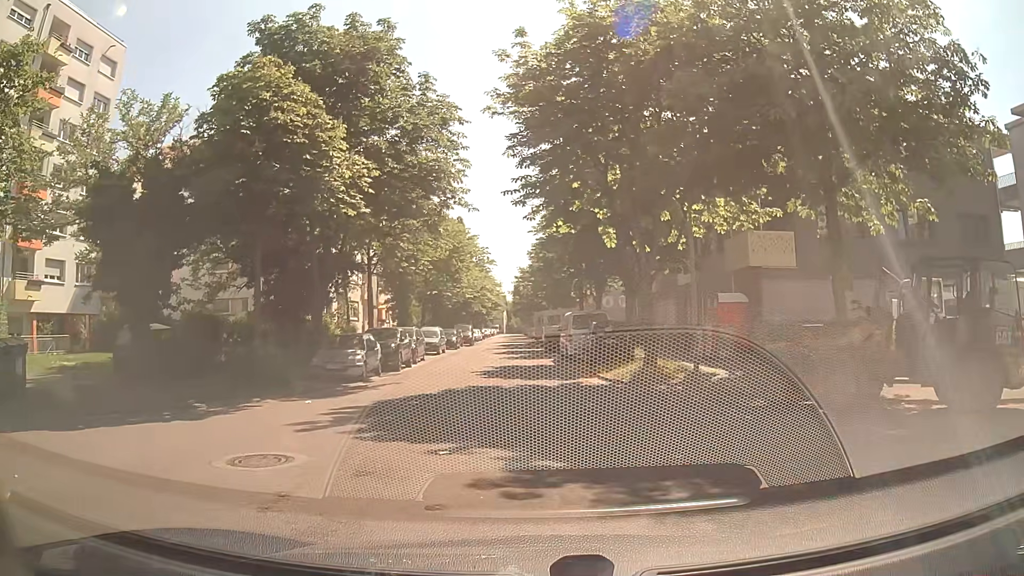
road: residential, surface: asphalt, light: Day
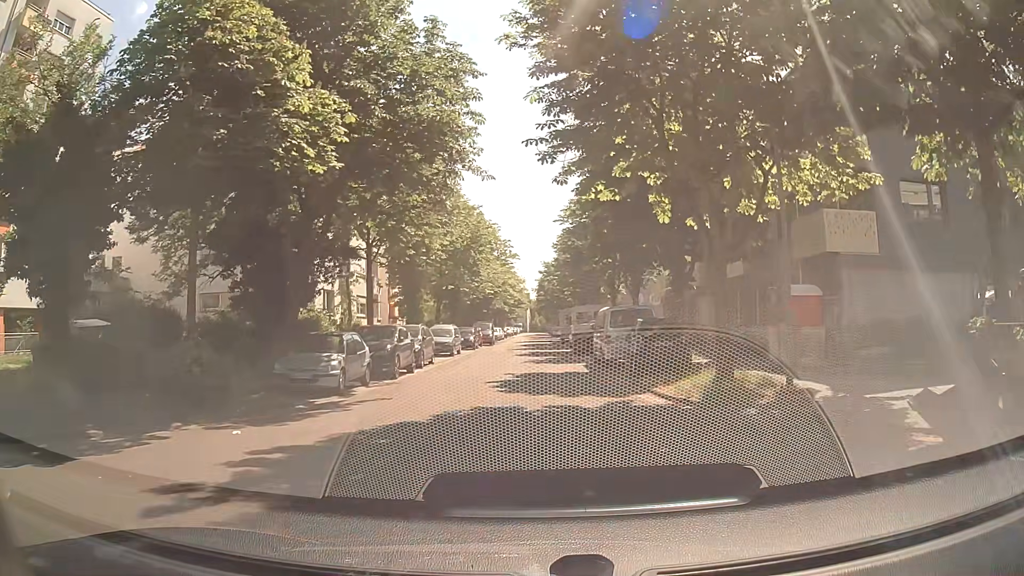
(0.0, +5.0) m; 0°
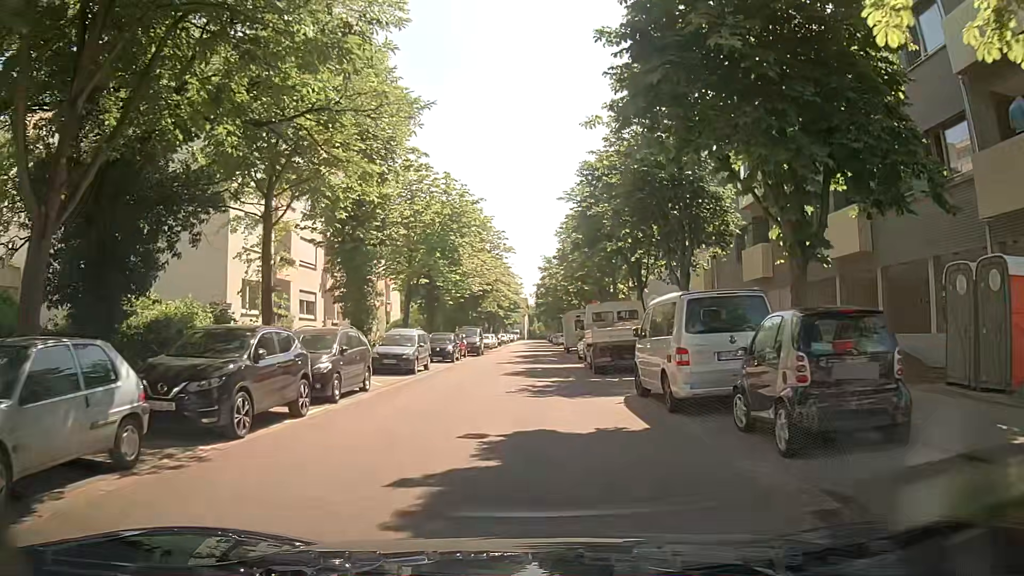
(-0.1, +11.1) m; +1°
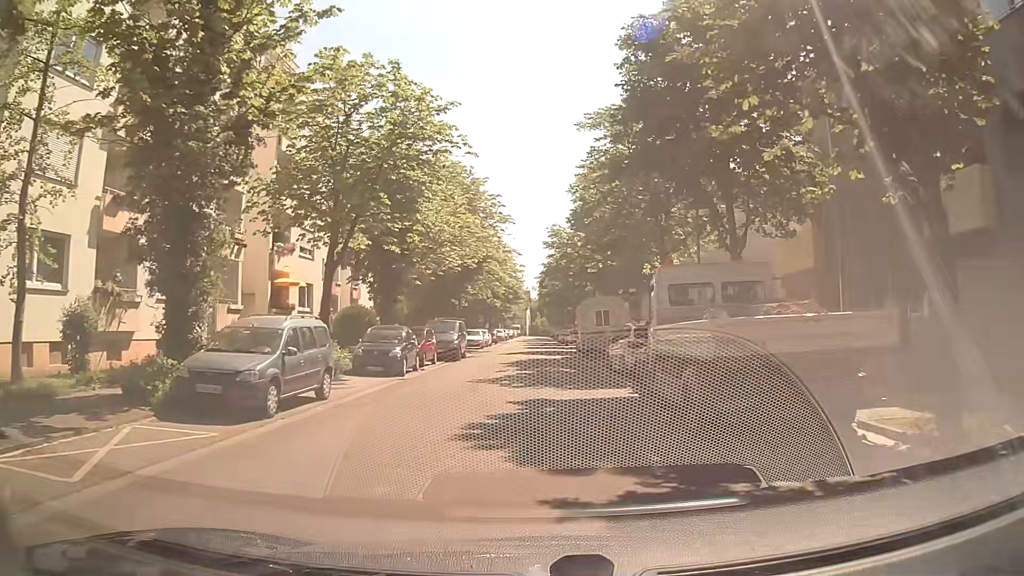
(-0.2, +14.2) m; -2°
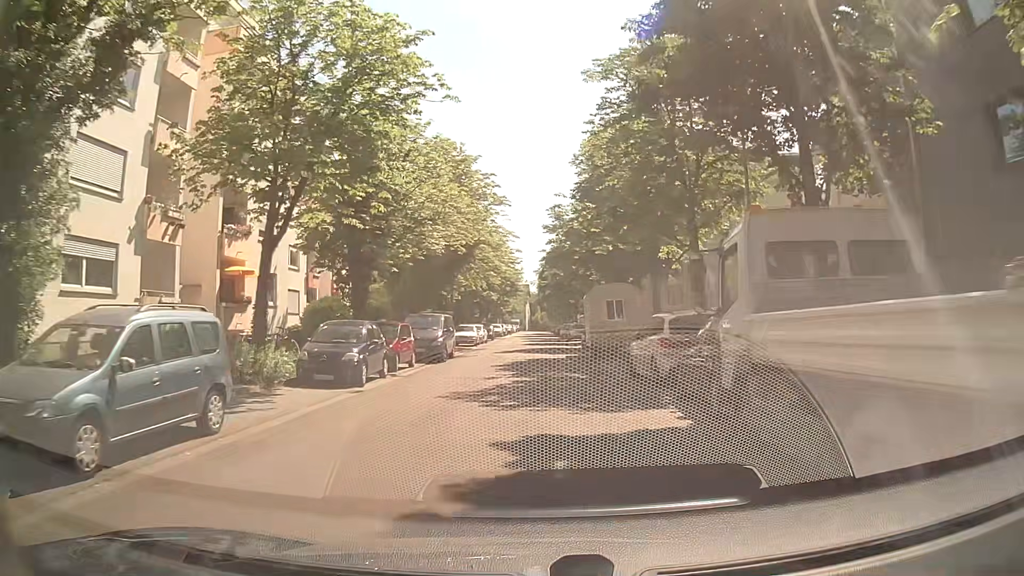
(+0.1, +5.1) m; 0°
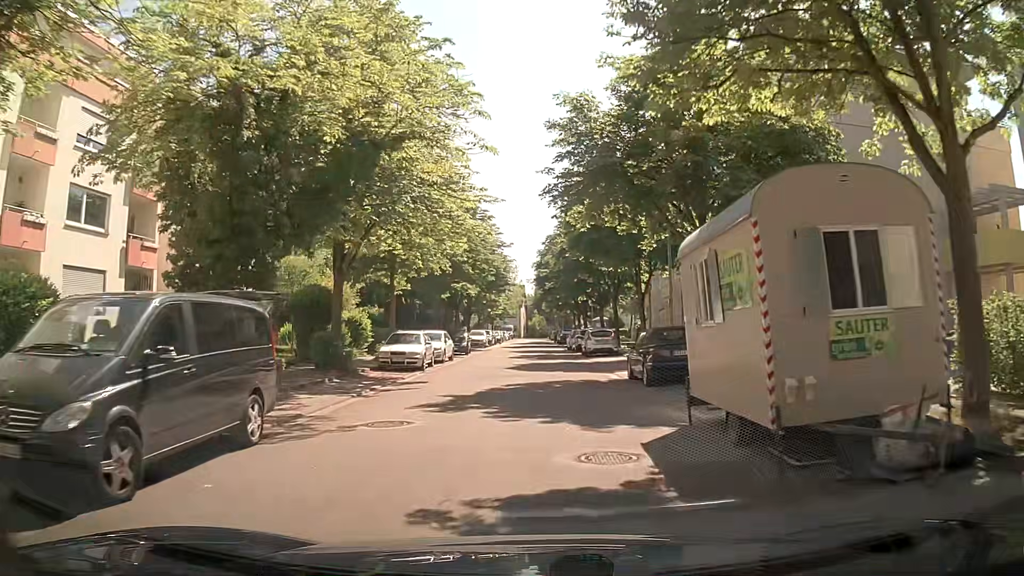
(+0.2, +20.9) m; +1°
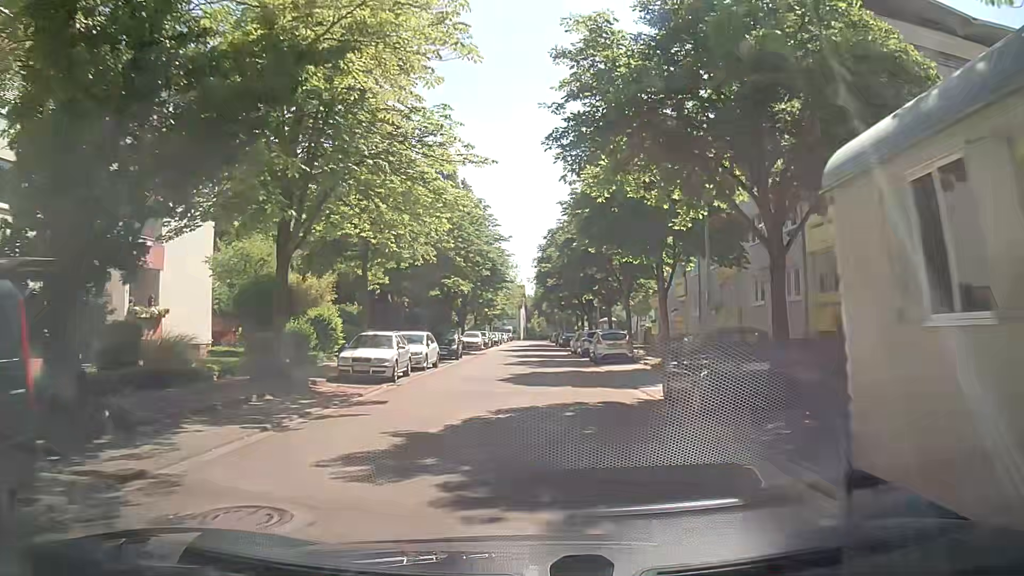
(0.0, +5.2) m; -2°
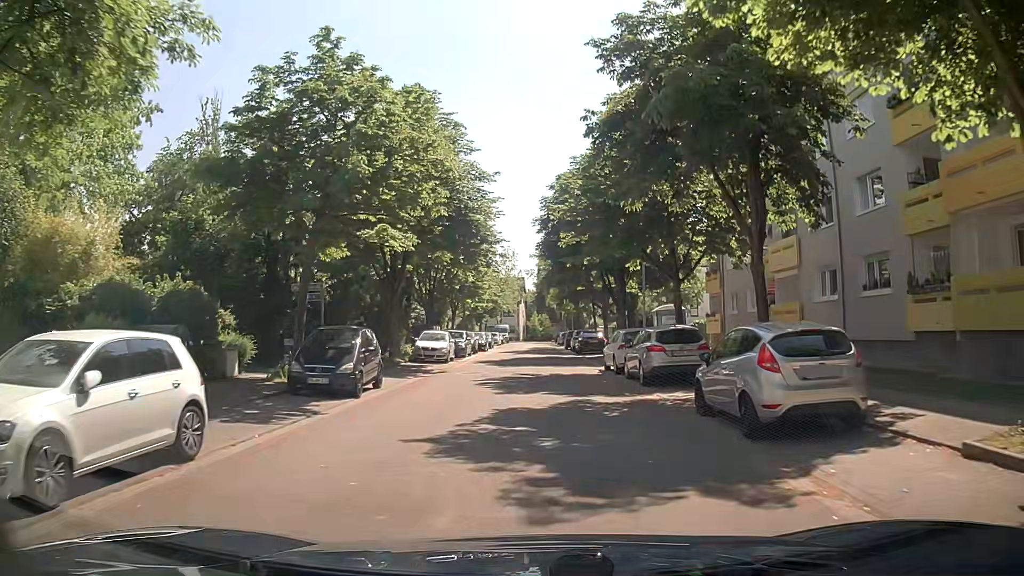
(+0.6, +20.8) m; +1°
(0, +10) (0, +20) (0, +30) (0, +40) (+1, +50) (+1, +60) (+1, +70) (+1, +80) (+1, +90) (+2, +100) m
